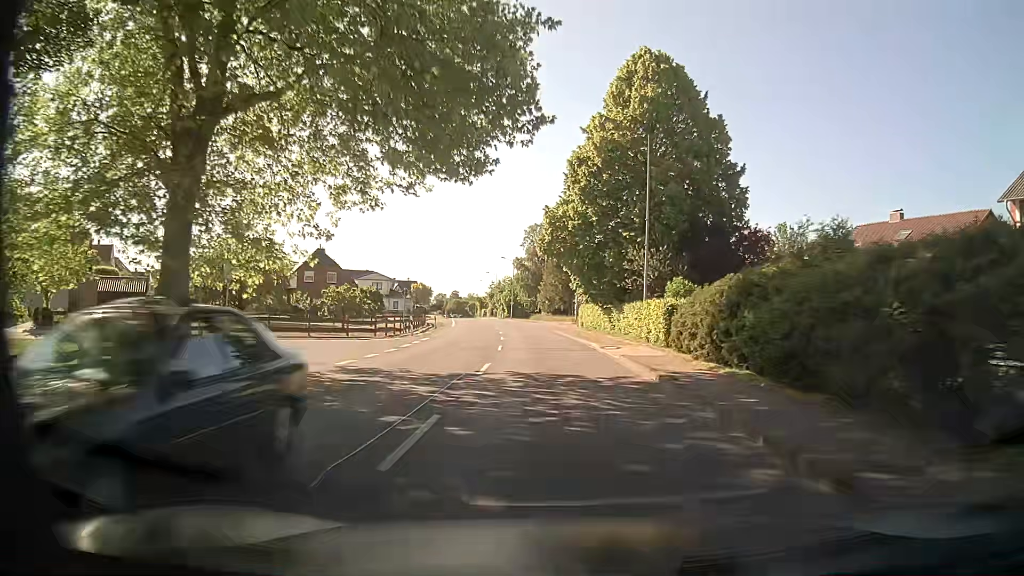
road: secondary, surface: asphalt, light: Day
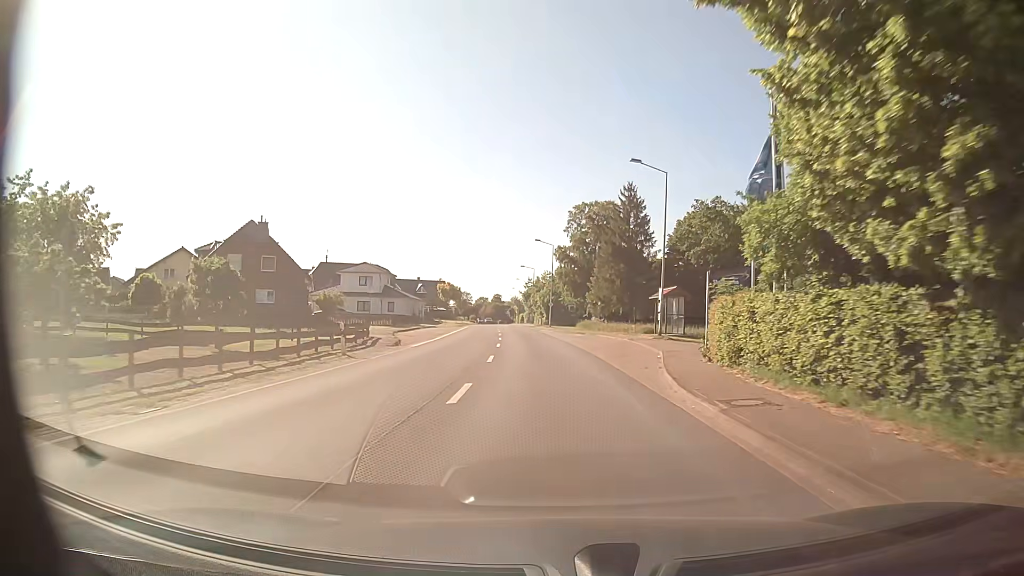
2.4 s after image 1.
(-1.1, +31.6) m; -4°
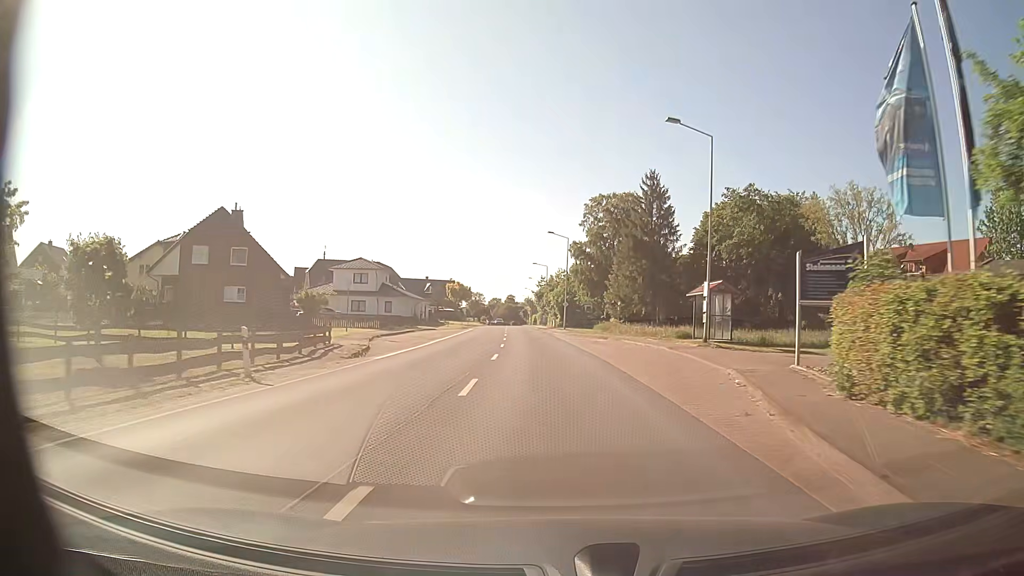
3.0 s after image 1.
(-0.1, +8.1) m; -2°
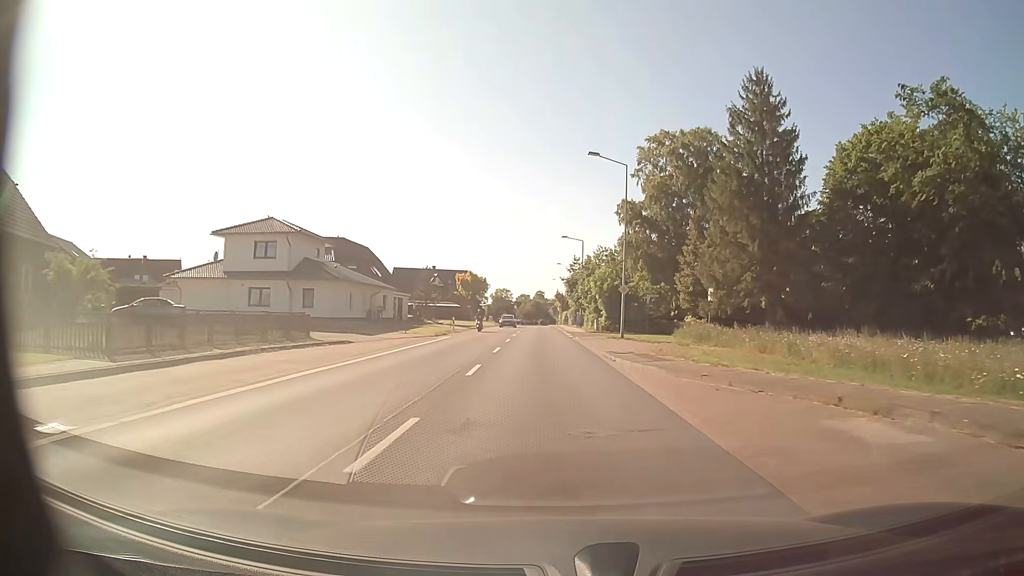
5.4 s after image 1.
(-0.7, +33.0) m; -2°
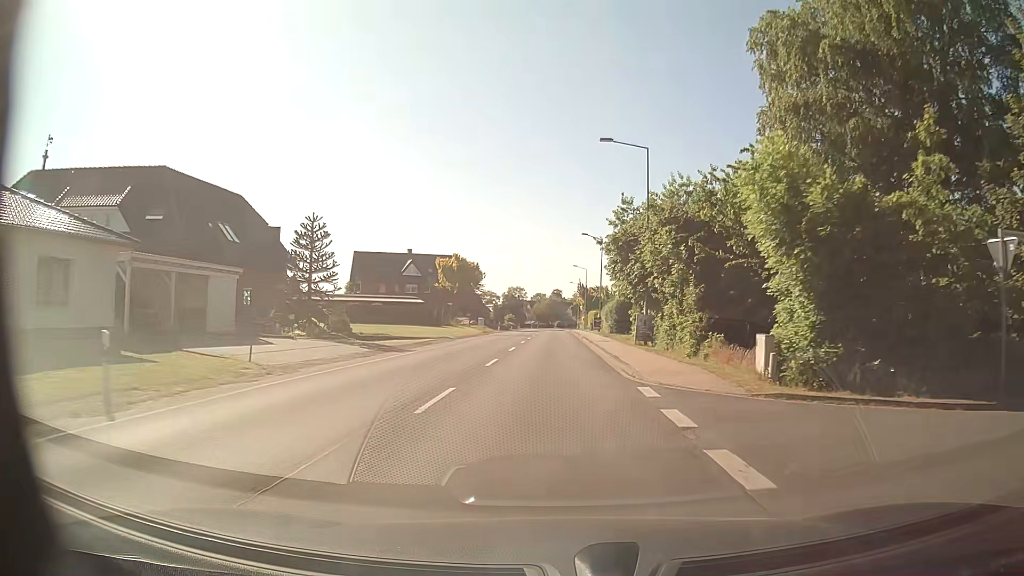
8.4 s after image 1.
(-0.6, +41.3) m; -1°
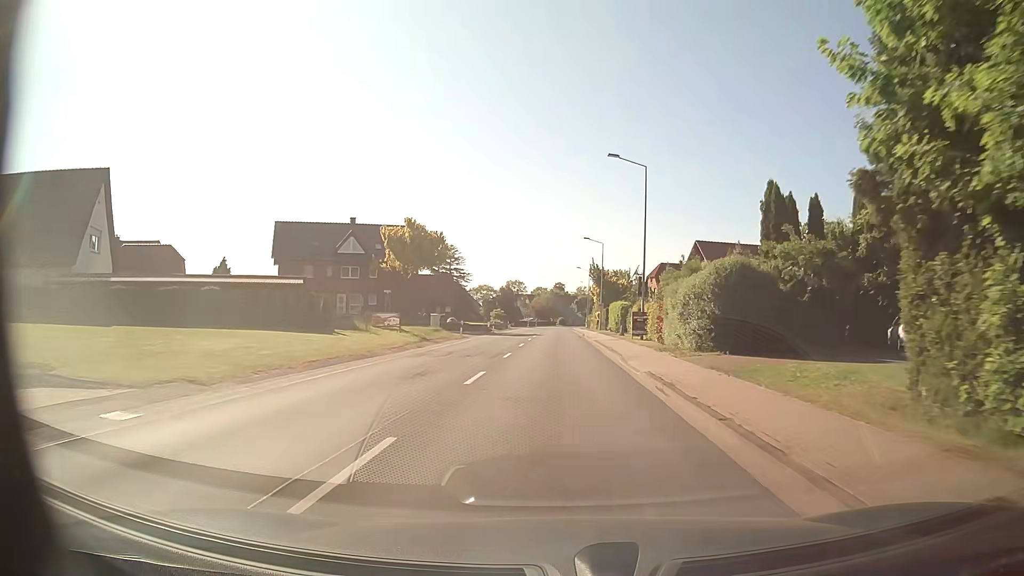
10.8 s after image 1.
(-0.2, +32.6) m; 0°
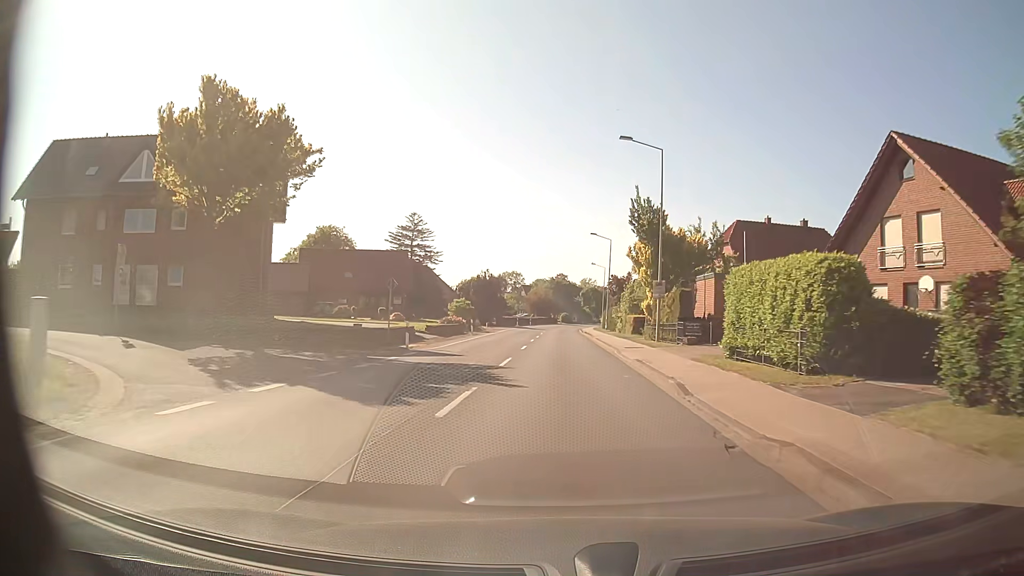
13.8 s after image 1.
(0.0, +40.1) m; 0°
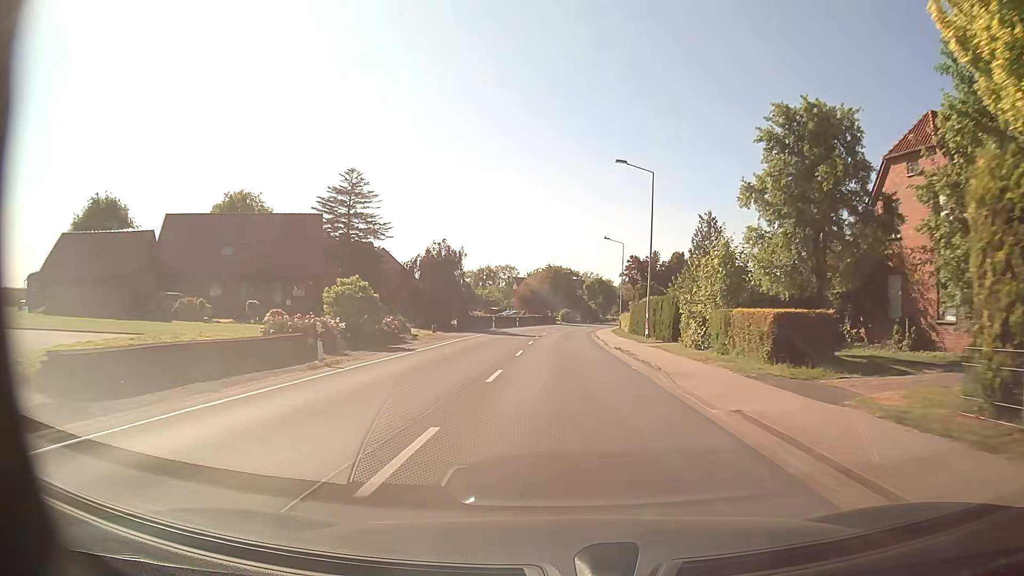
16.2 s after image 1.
(0.0, +31.9) m; 0°
(0, +10) (0, +20) (0, +30) (0, +40) (+1, +50) (+2, +60) (+3, +70) (+4, +80) (+6, +90) (+8, +99) m
